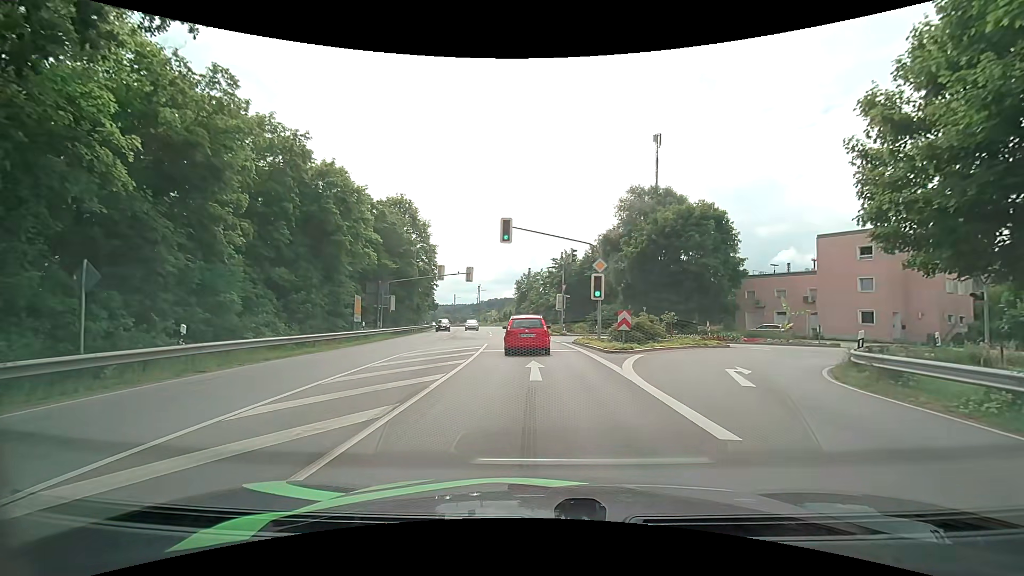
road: primary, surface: asphalt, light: Day
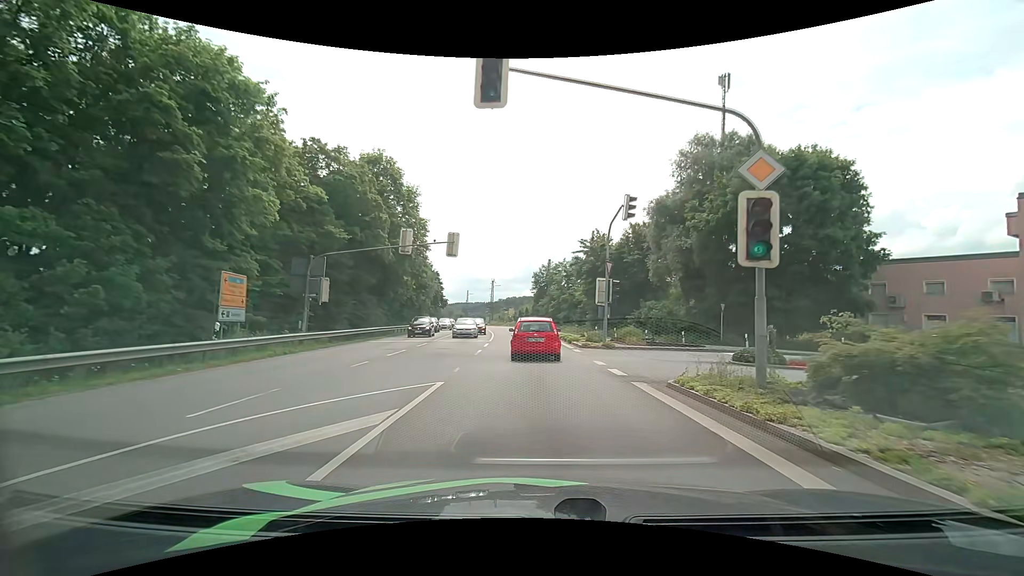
(-0.3, +17.4) m; -1°
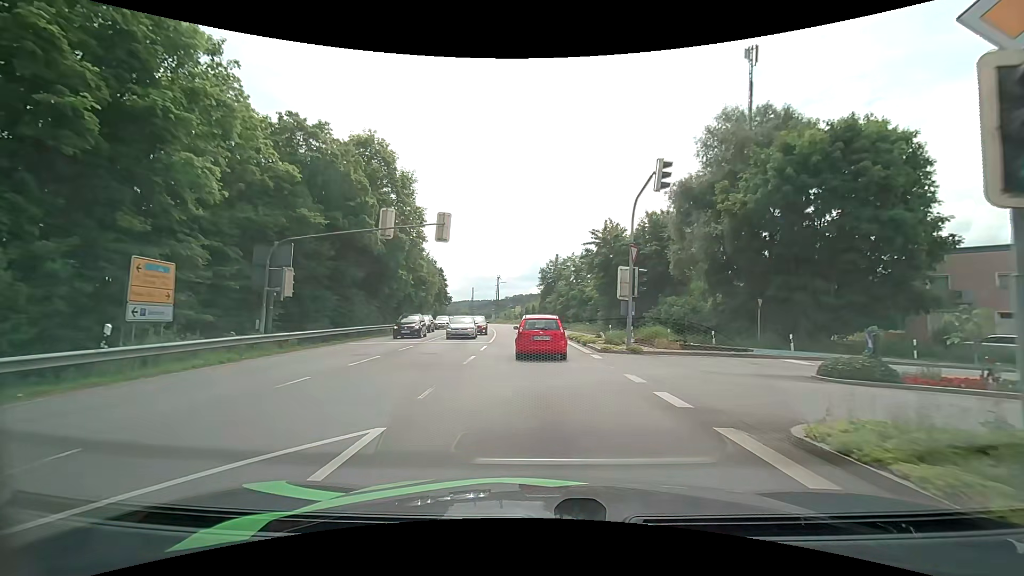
(-0.1, +4.7) m; -2°
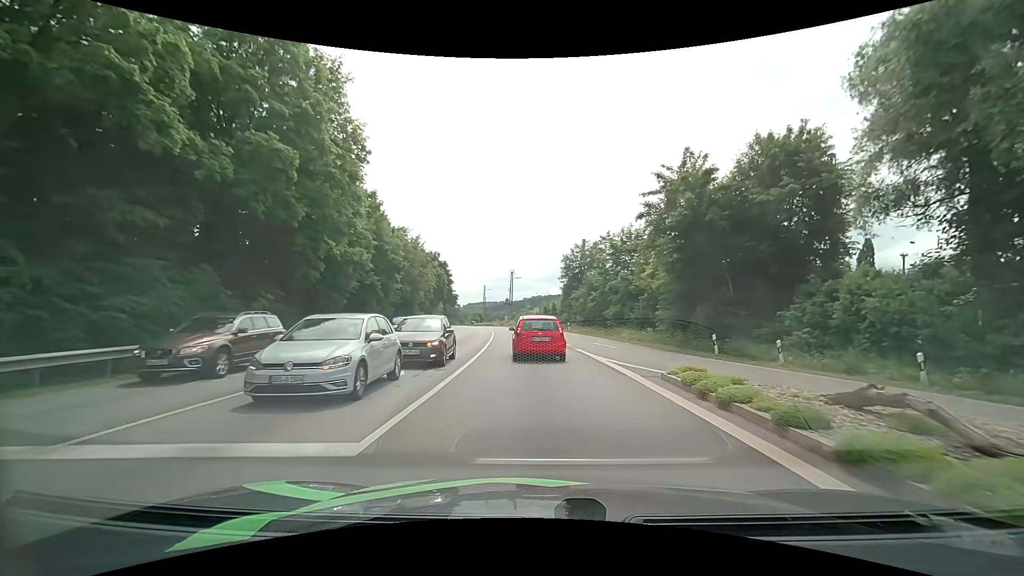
(-0.4, +21.7) m; -2°
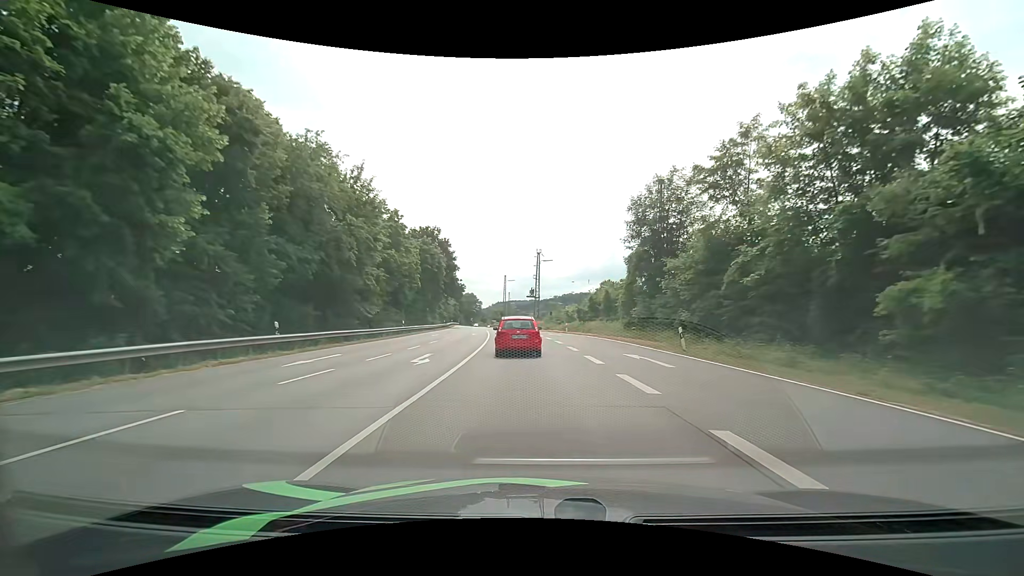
(-0.9, +34.8) m; -3°
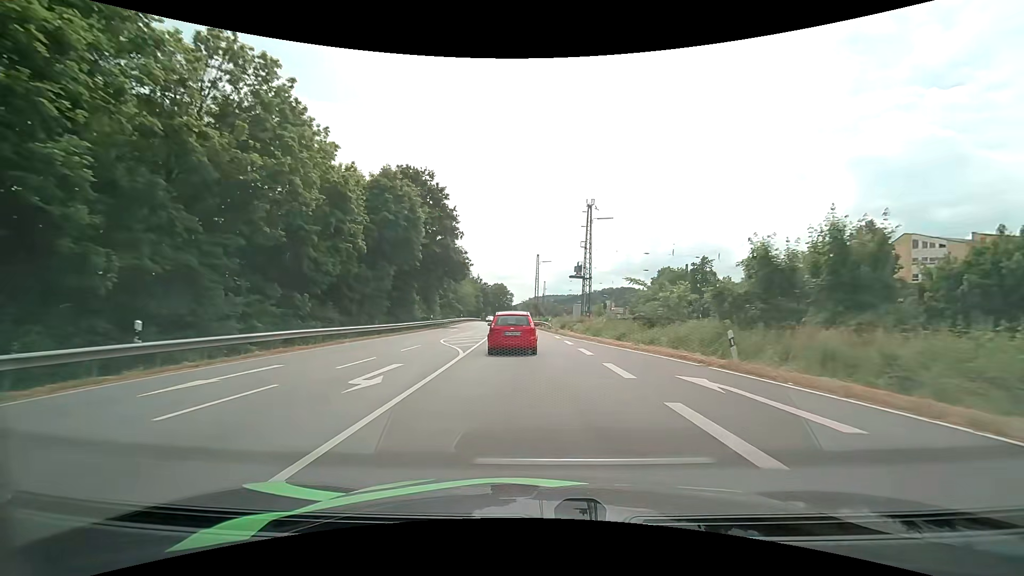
(-1.4, +34.6) m; -4°
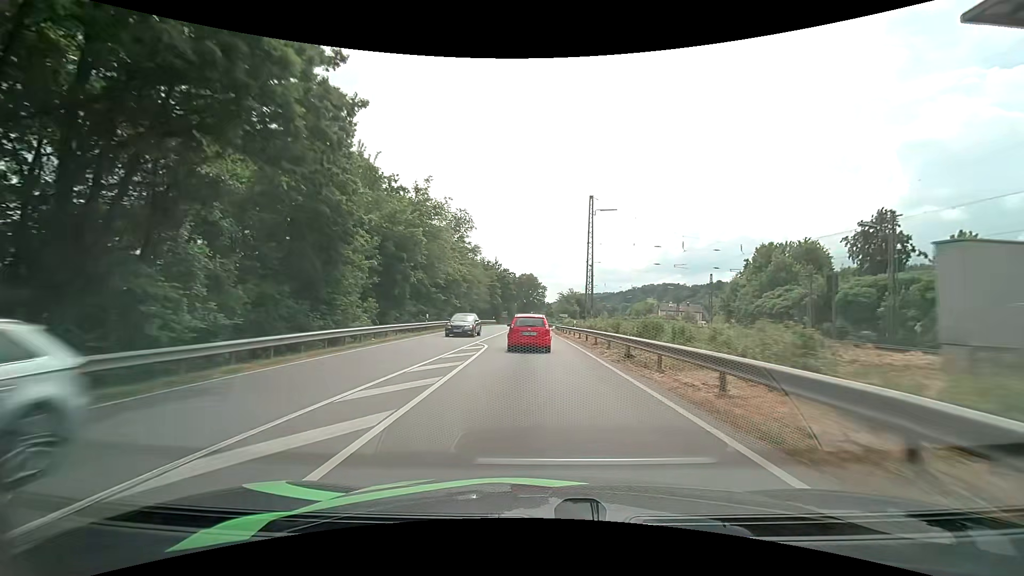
(-2.1, +46.7) m; -4°
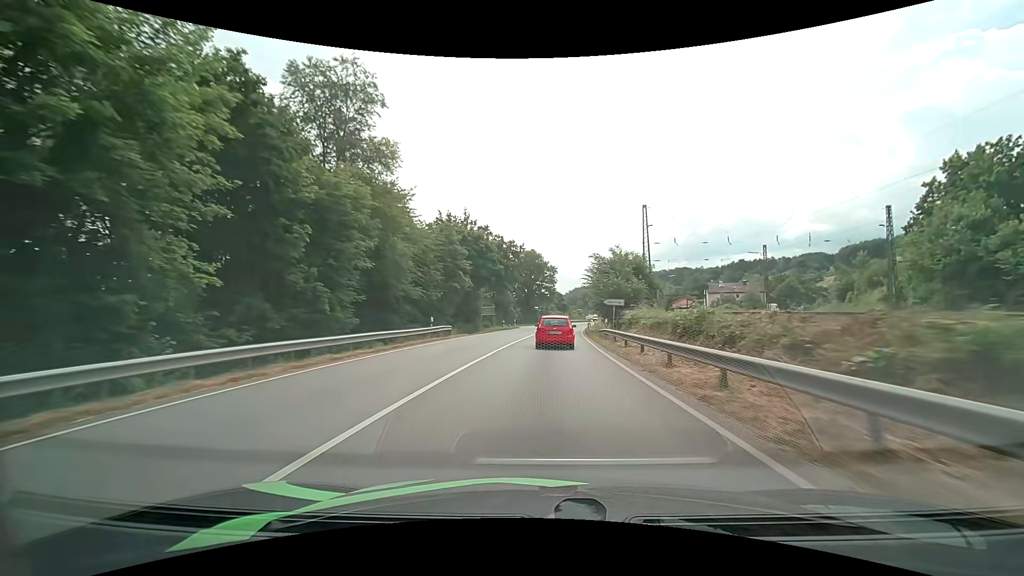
(-0.5, +51.9) m; -1°
(0, +10) (0, +20) (+1, +30) (+1, +40) (+2, +50) (+3, +60) (+4, +70) (+5, +80) (+6, +90) (+8, +100) m
